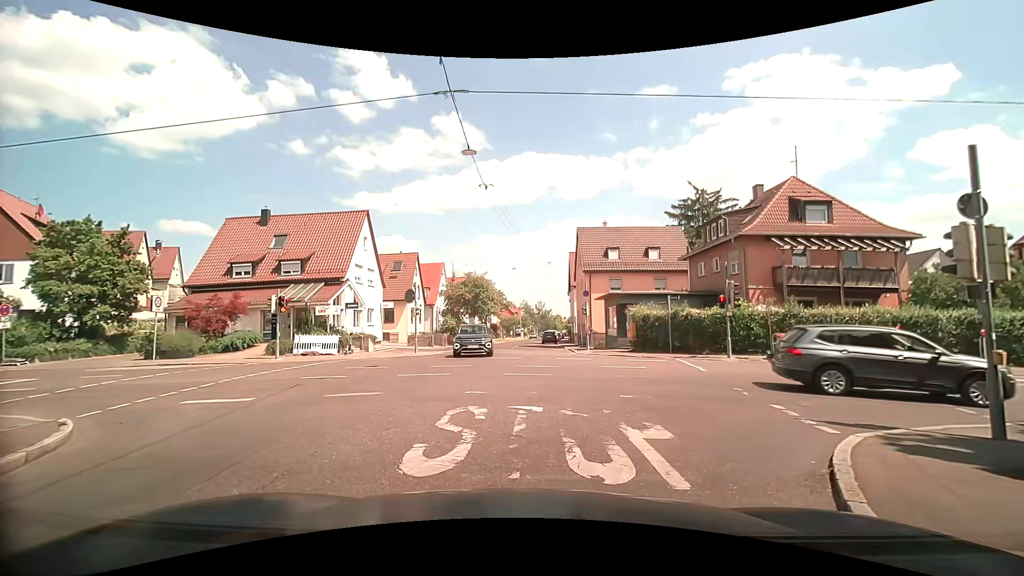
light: Day
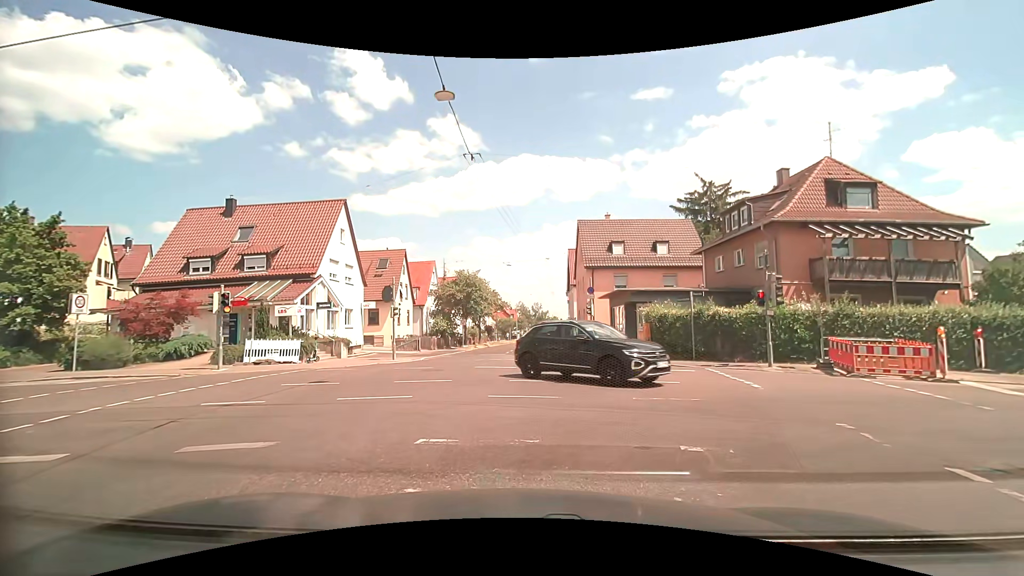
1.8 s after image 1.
(-0.1, +4.1) m; -2°
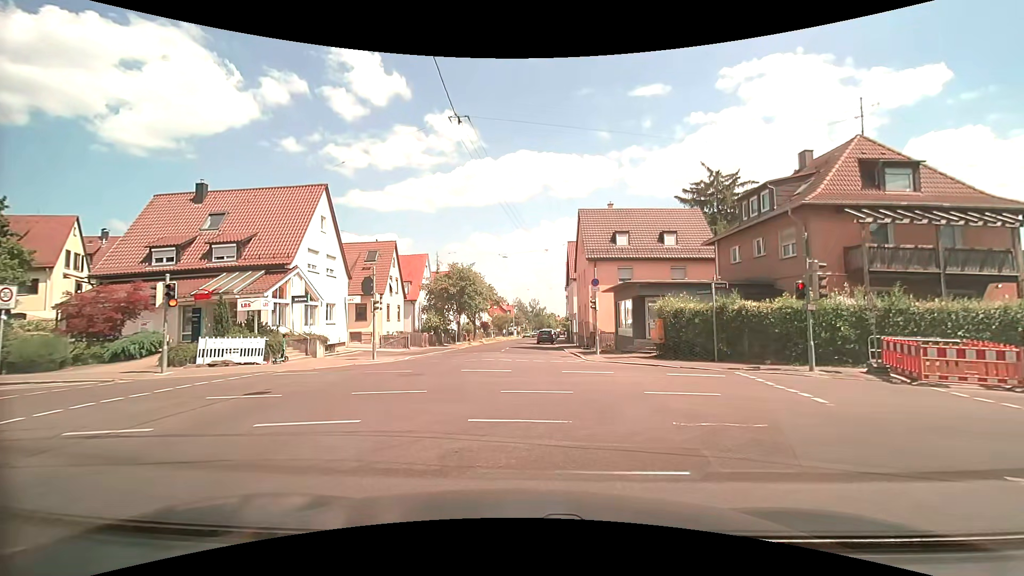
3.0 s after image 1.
(0.0, +2.9) m; 0°
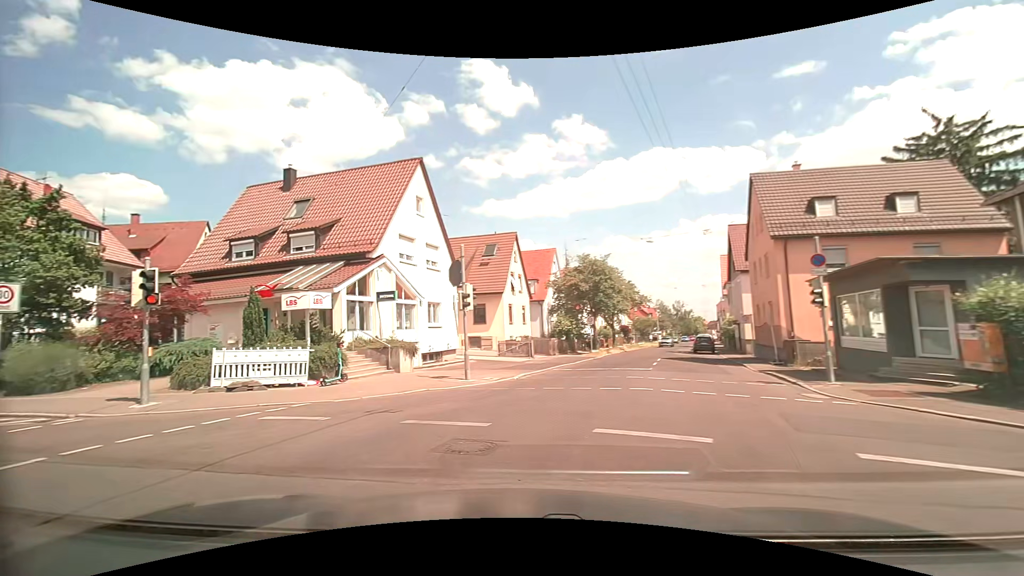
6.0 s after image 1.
(-0.3, +8.4) m; -14°
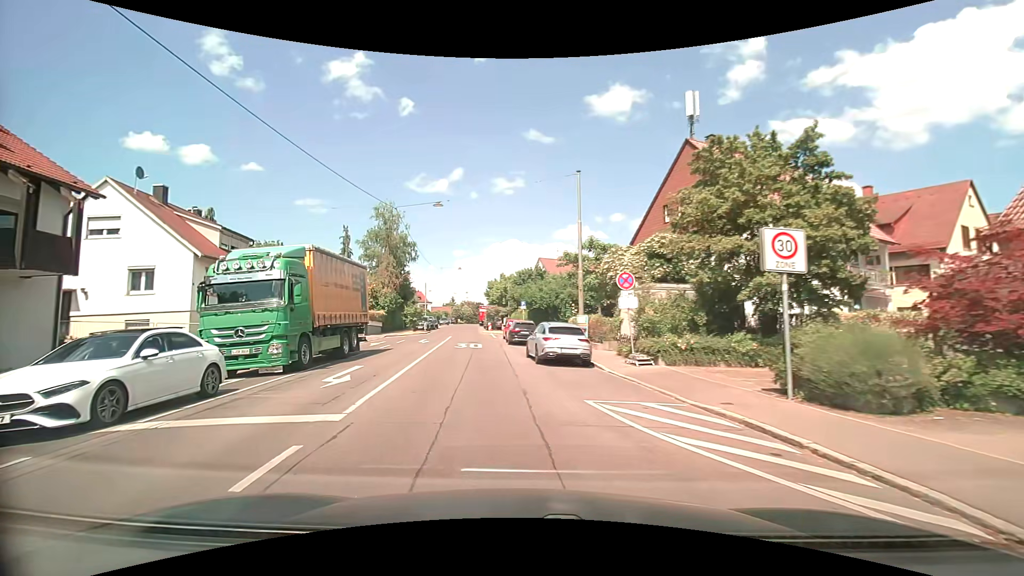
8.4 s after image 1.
(-6.0, +7.4) m; -71°
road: tertiary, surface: asphalt
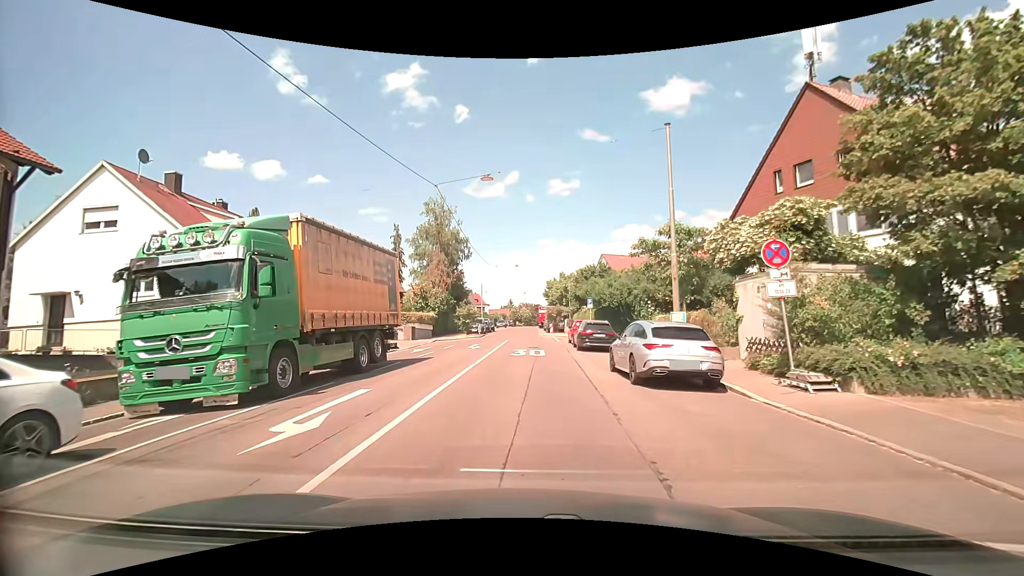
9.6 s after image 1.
(-0.5, +5.6) m; -7°
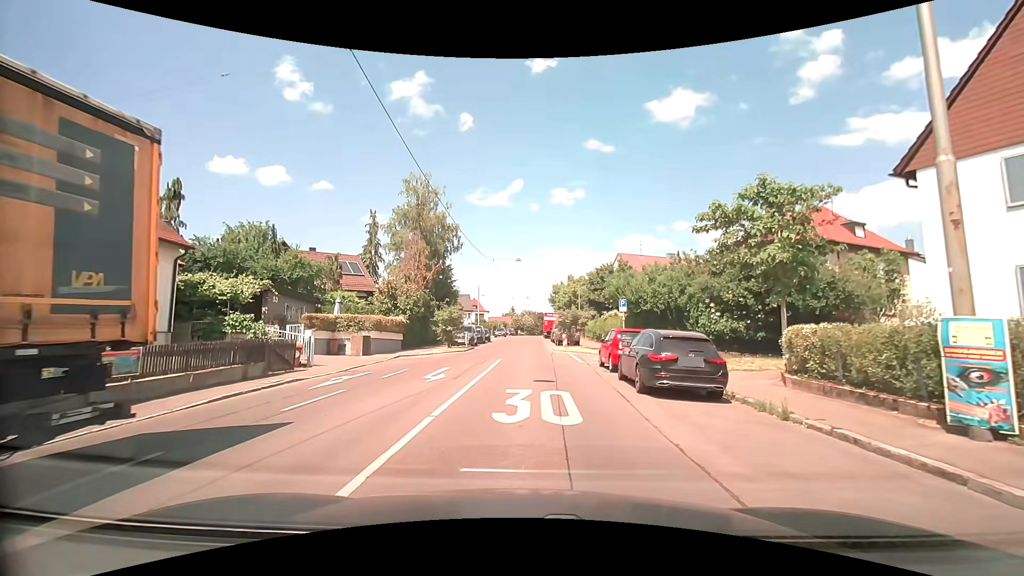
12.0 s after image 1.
(-0.1, +12.3) m; -2°
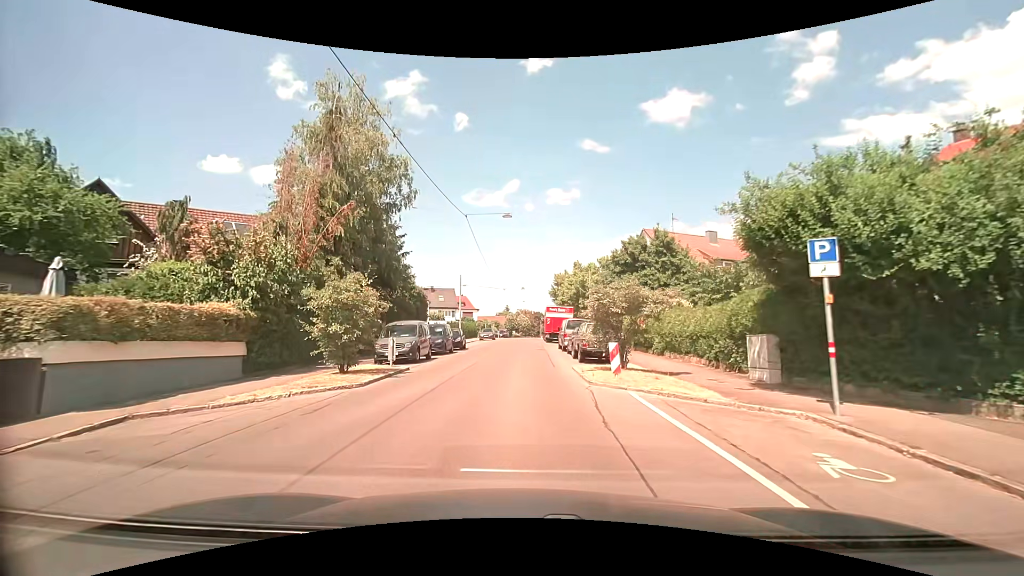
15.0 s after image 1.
(+0.5, +19.0) m; +2°
(0, +10) (0, +20) (0, +30) (0, +40) (0, +50) (0, +60) (0, +70) (+1, +80) (+1, +90) (+2, +100) m
